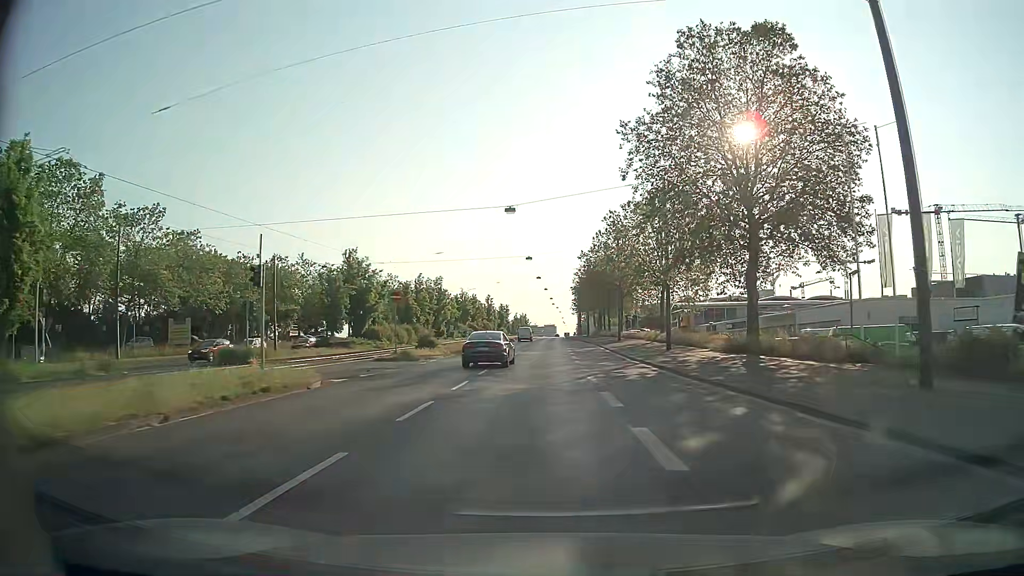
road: primary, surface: asphalt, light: Day
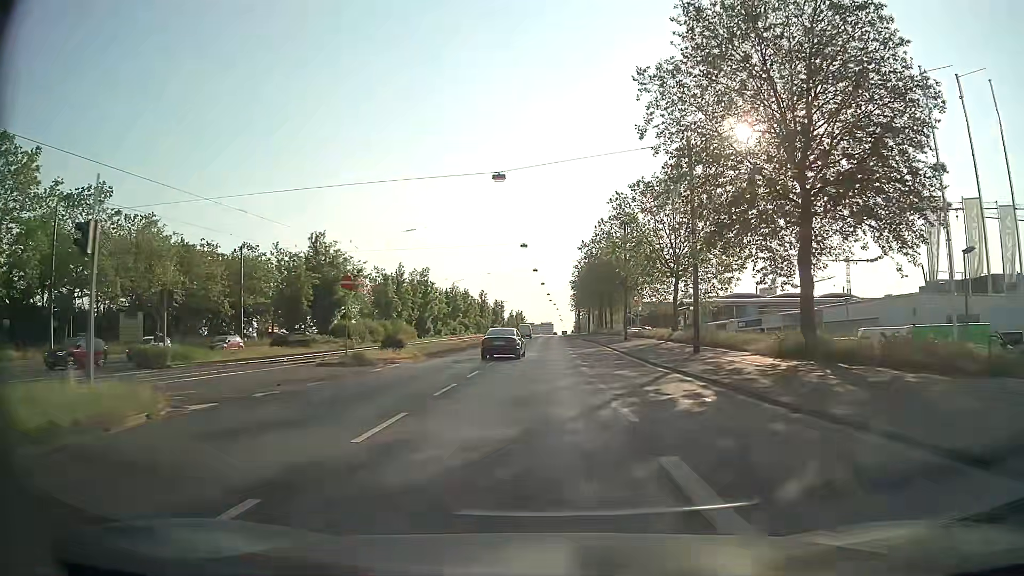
(0.0, +8.4) m; 0°
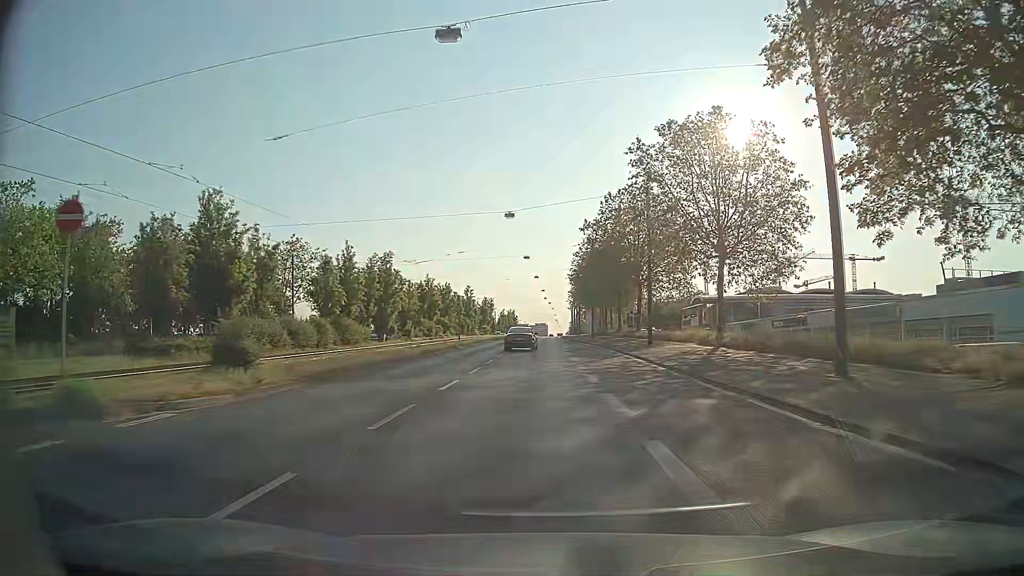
(+0.1, +17.0) m; +1°
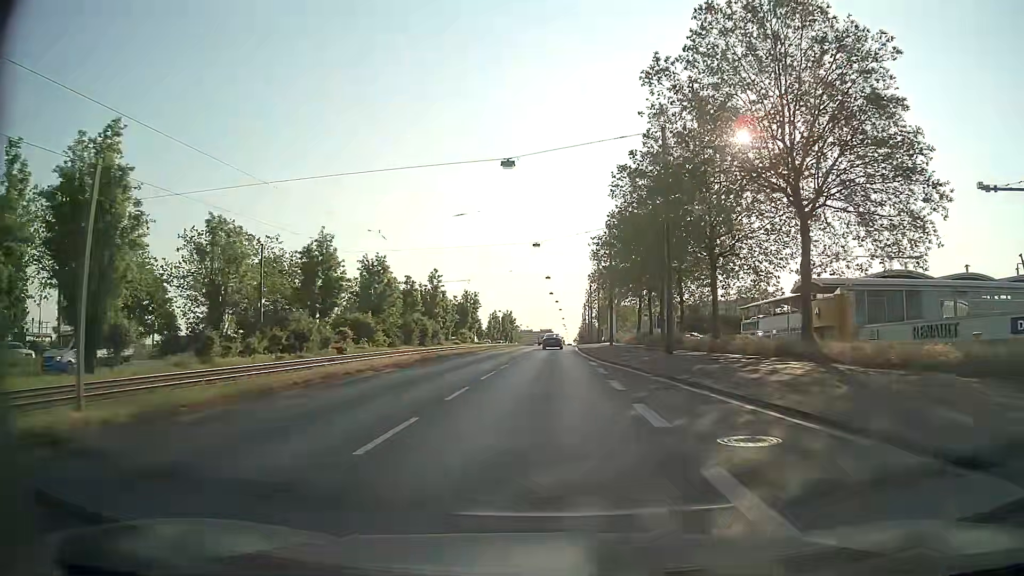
(0.0, +44.0) m; -1°
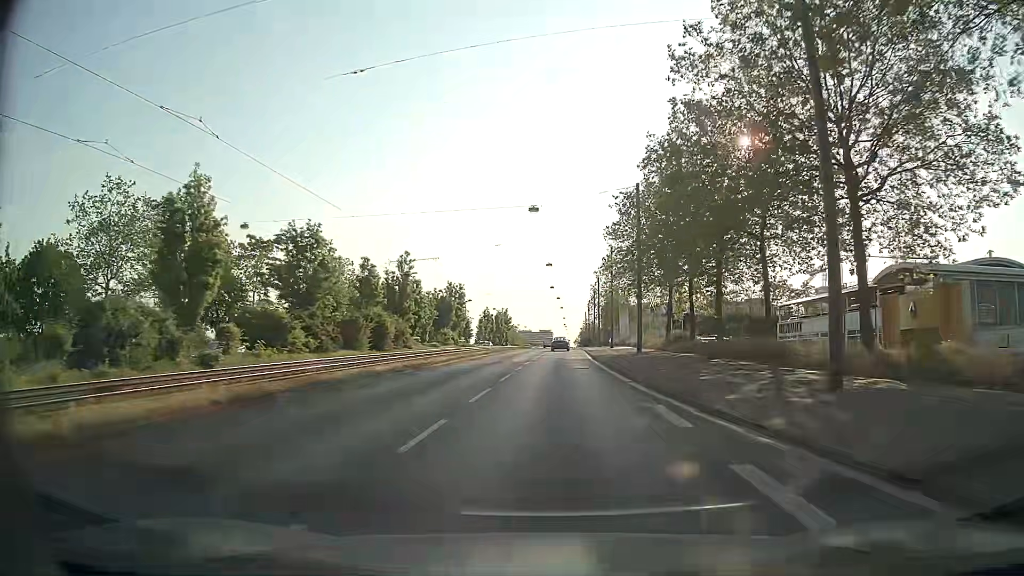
(0.0, +17.8) m; 0°
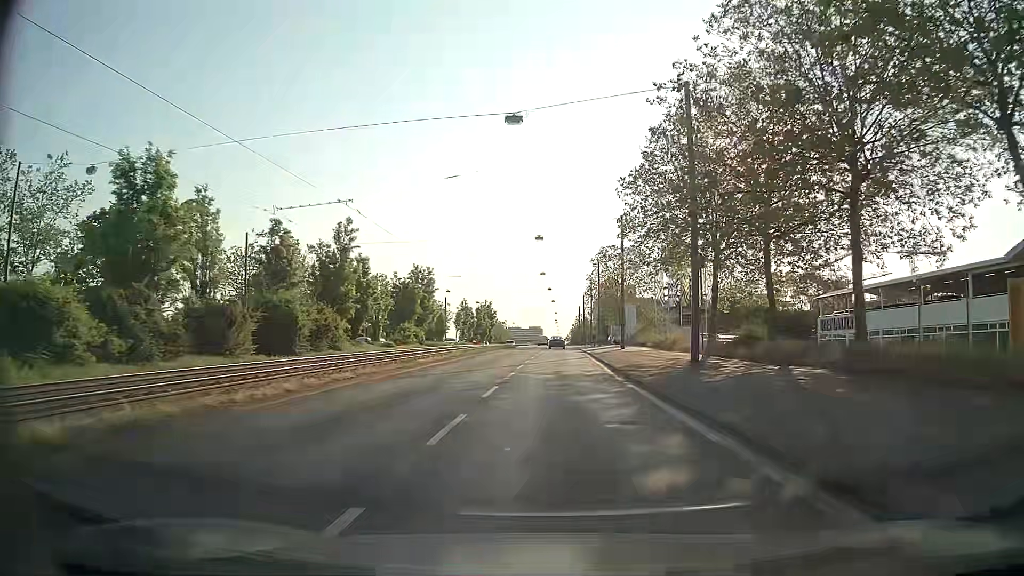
(+0.1, +17.6) m; +1°
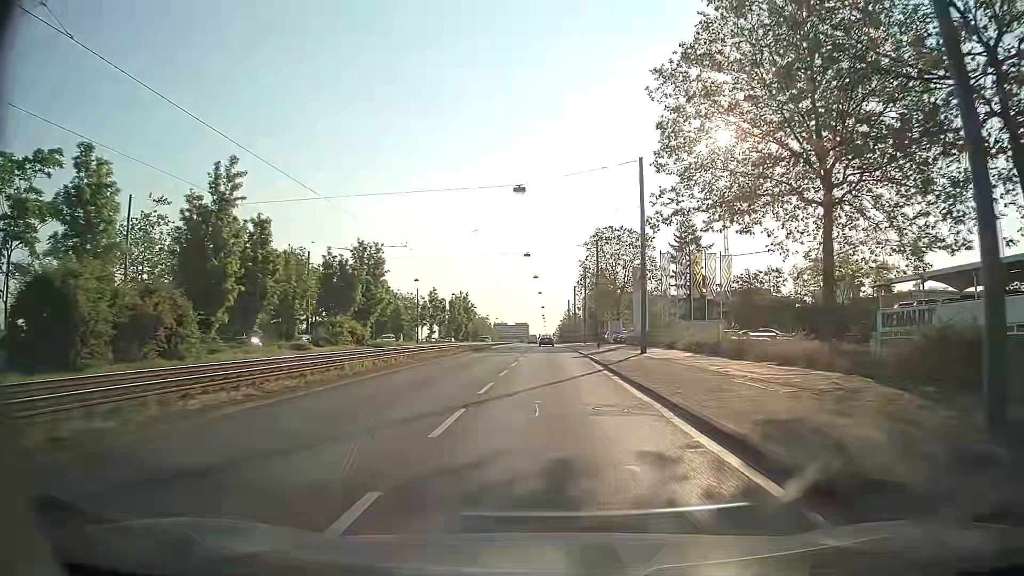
(+0.2, +17.4) m; +1°
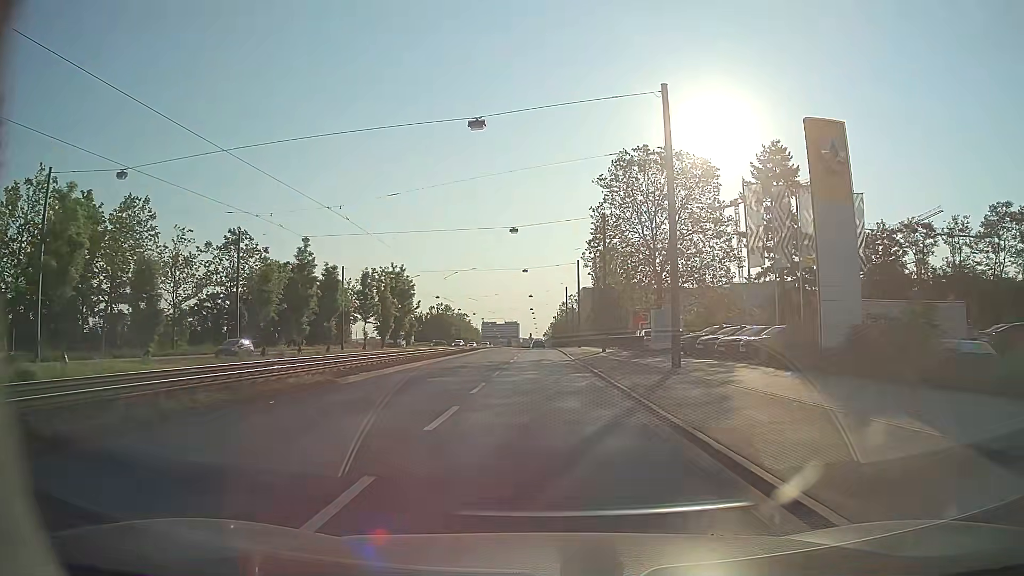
(+0.7, +42.9) m; +1°
(0, +10) (0, +20) (0, +30) (0, +40) (0, +50) (0, +60) (0, +70) (0, +80) (0, +90) (0, +100) m
